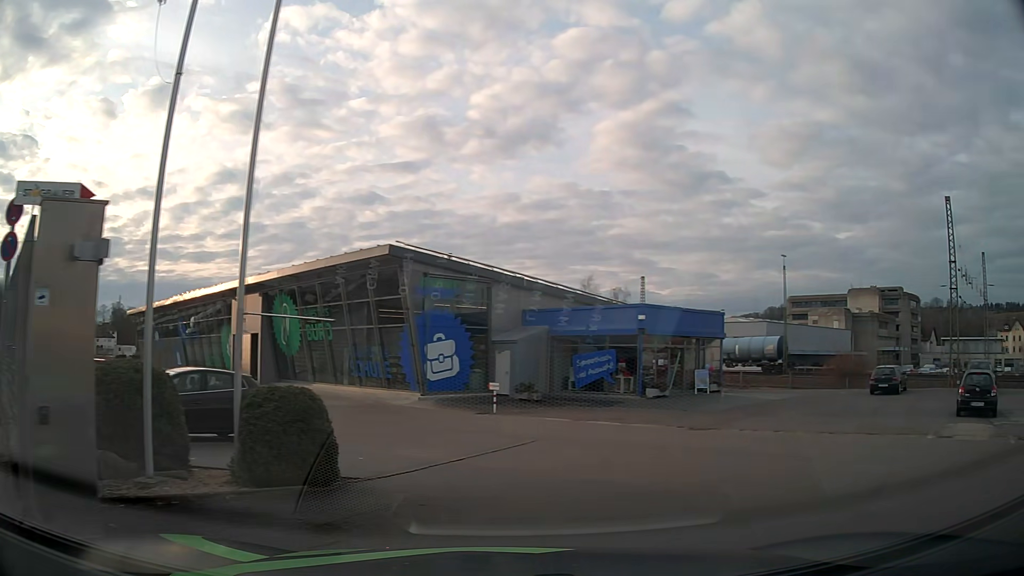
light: Day
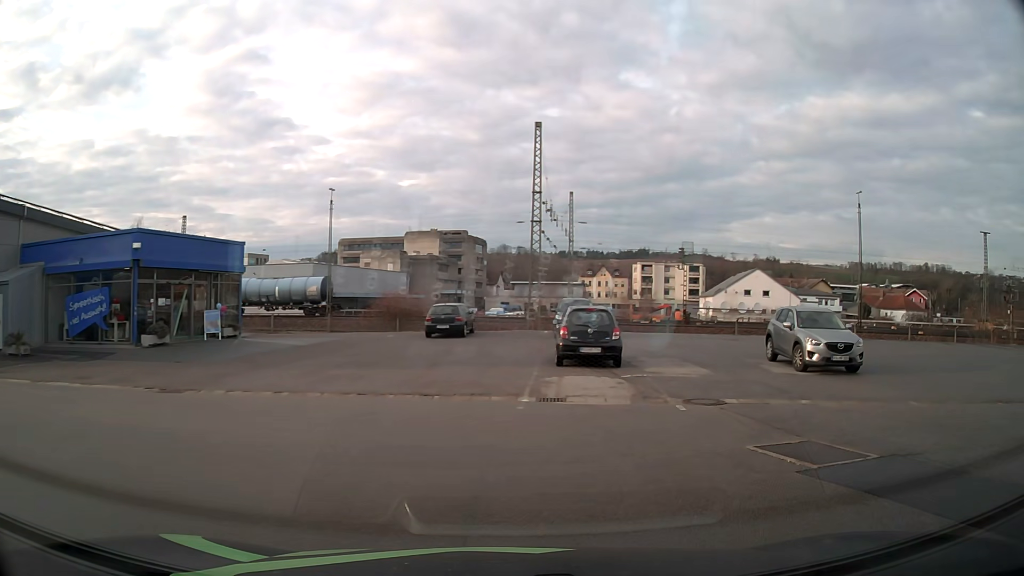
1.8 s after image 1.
(+2.0, +5.9) m; +35°
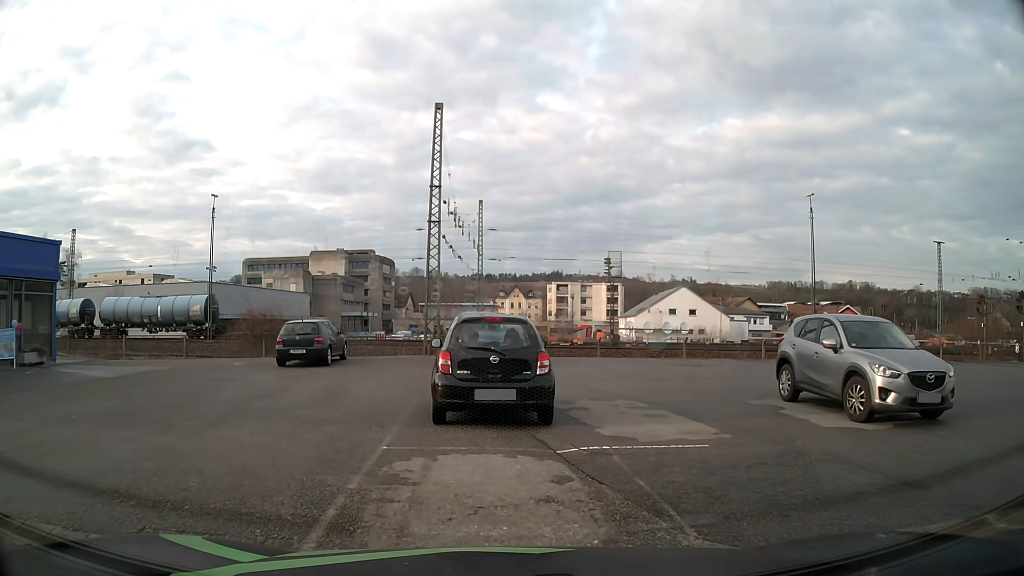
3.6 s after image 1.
(+1.0, +7.8) m; +8°
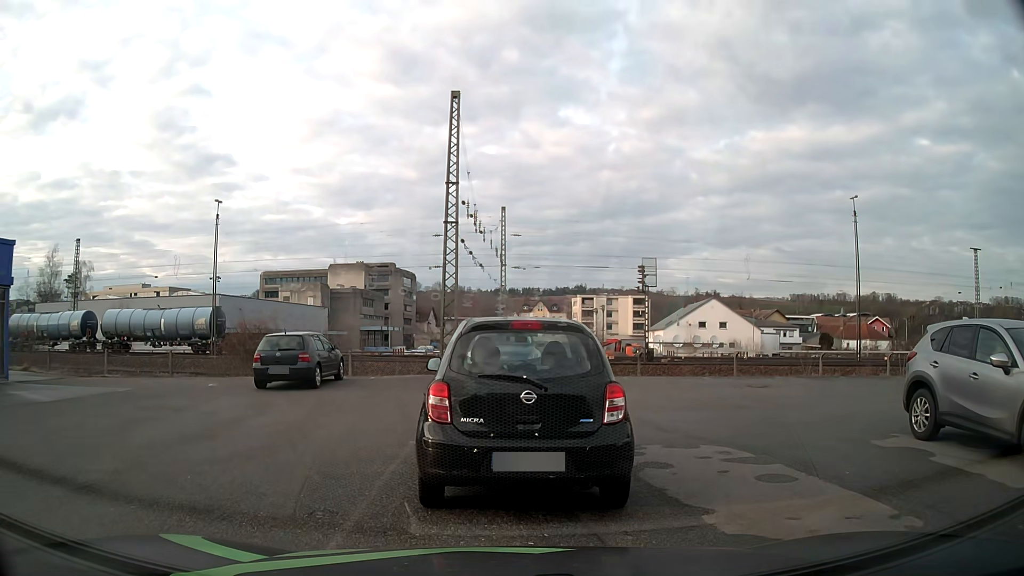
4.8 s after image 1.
(-0.1, +3.8) m; -2°
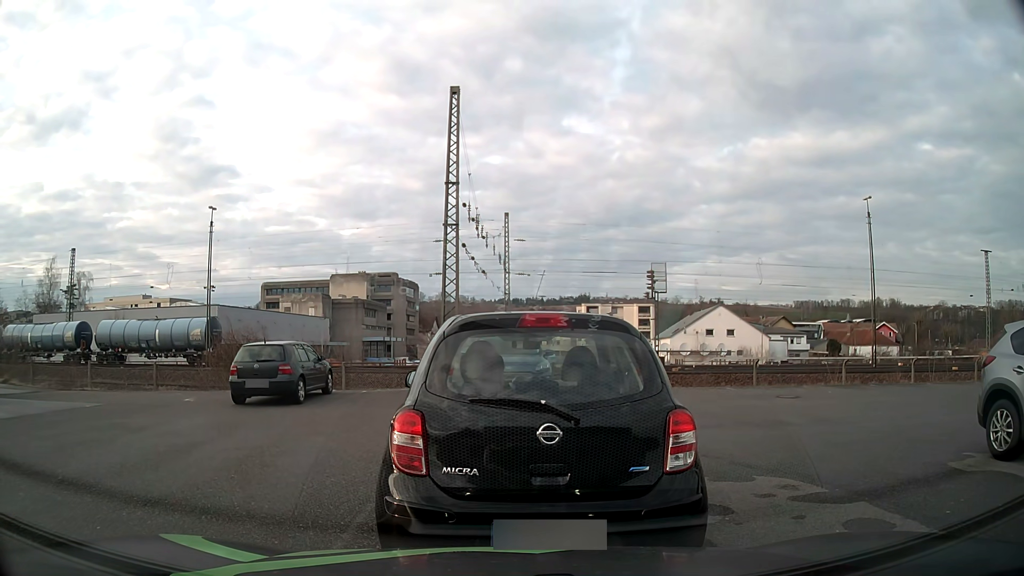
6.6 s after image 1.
(0.0, +1.8) m; +2°
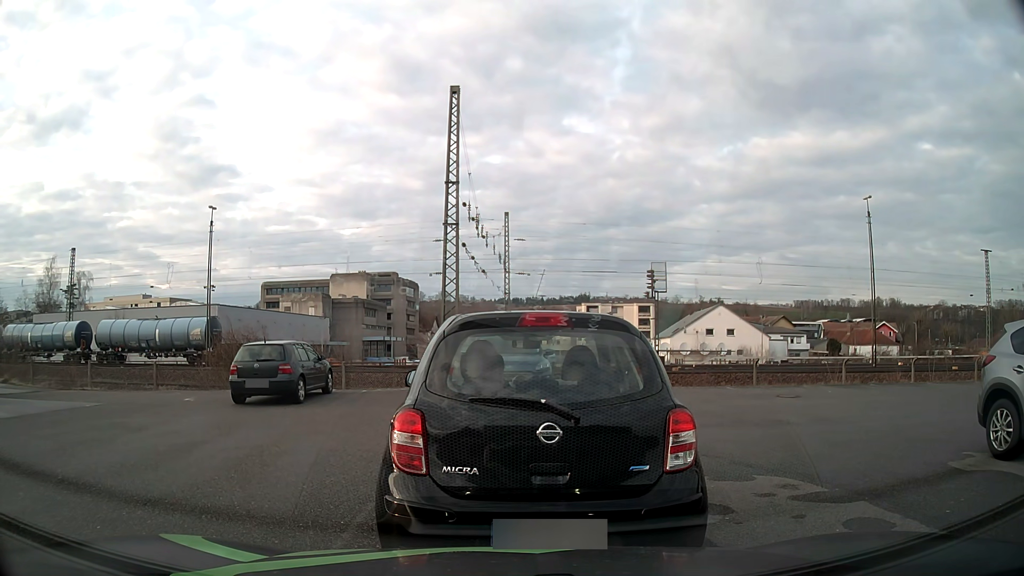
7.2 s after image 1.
(0.0, 0.0) m; 0°
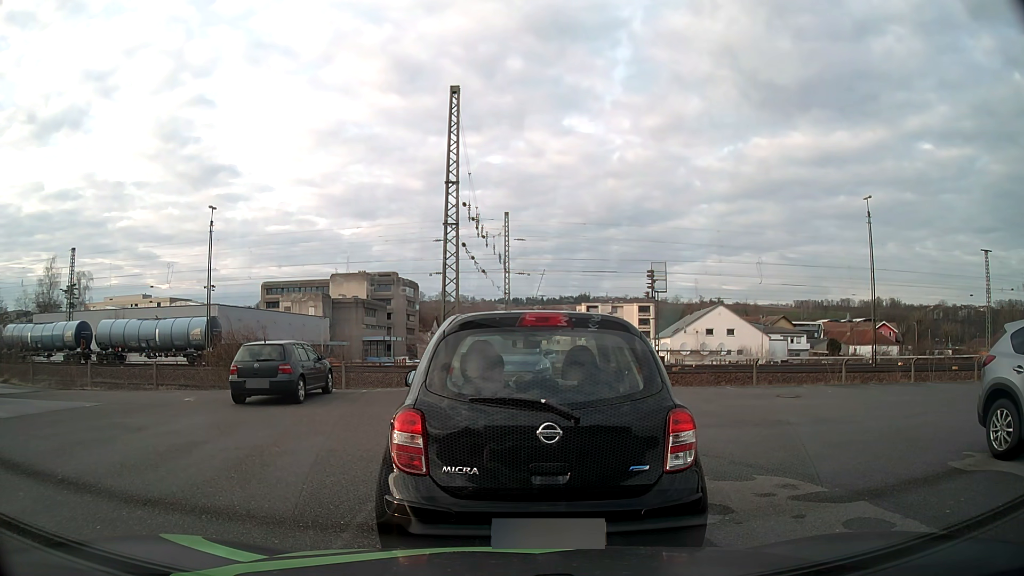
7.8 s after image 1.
(0.0, 0.0) m; 0°
